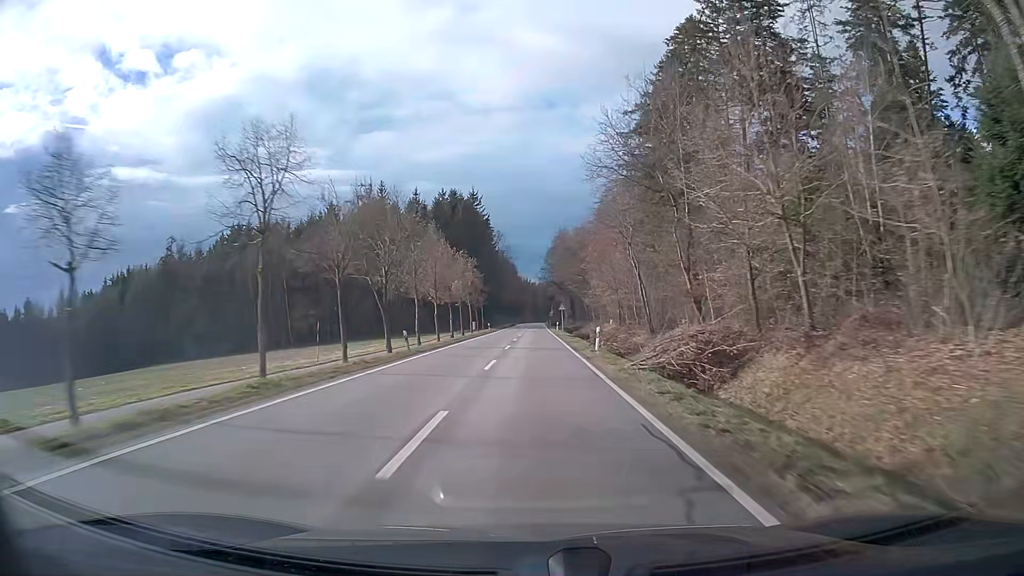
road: tertiary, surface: asphalt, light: Day
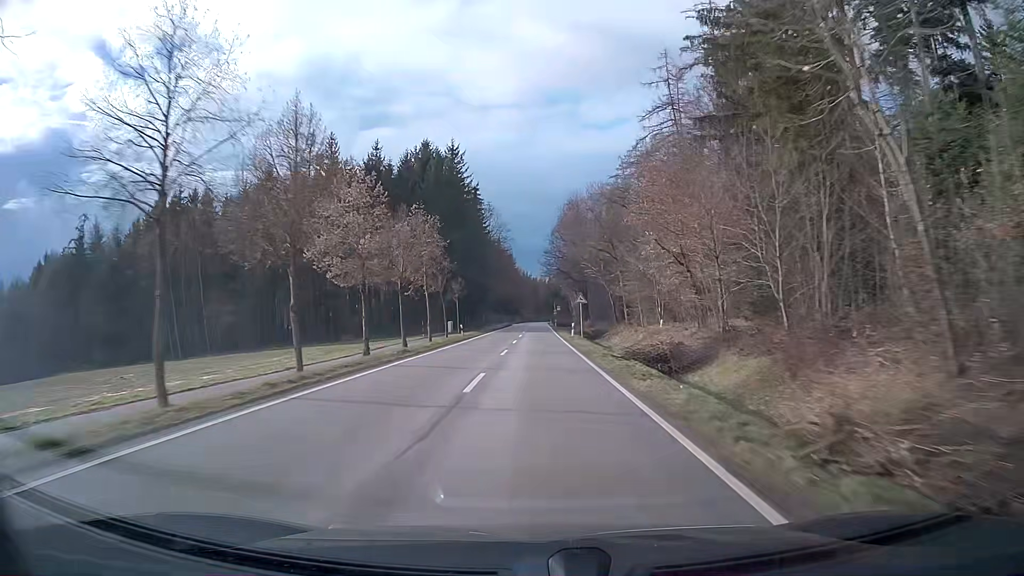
(0.0, +29.6) m; 0°
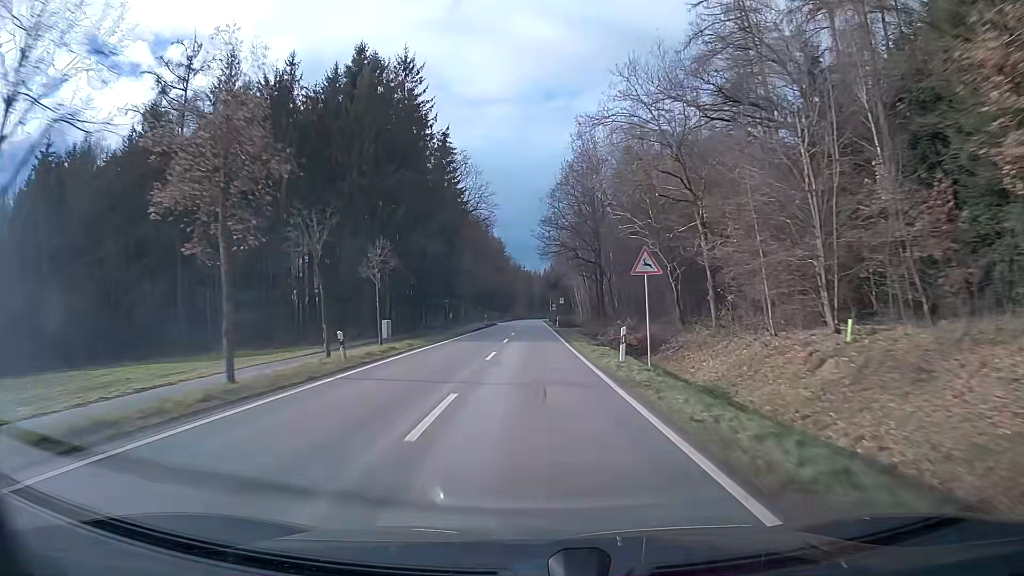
(+0.1, +28.8) m; 0°
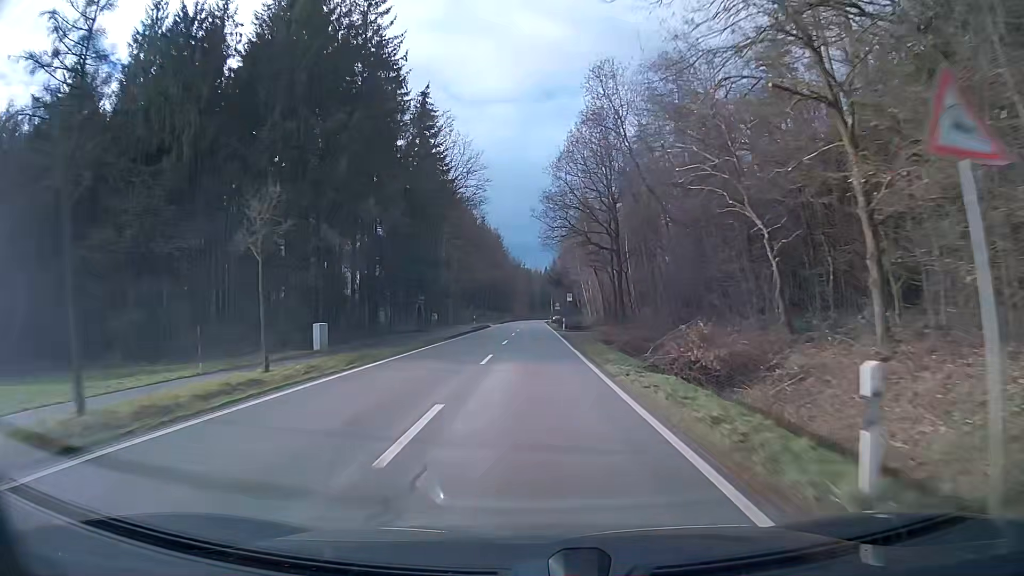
(0.0, +13.7) m; 0°
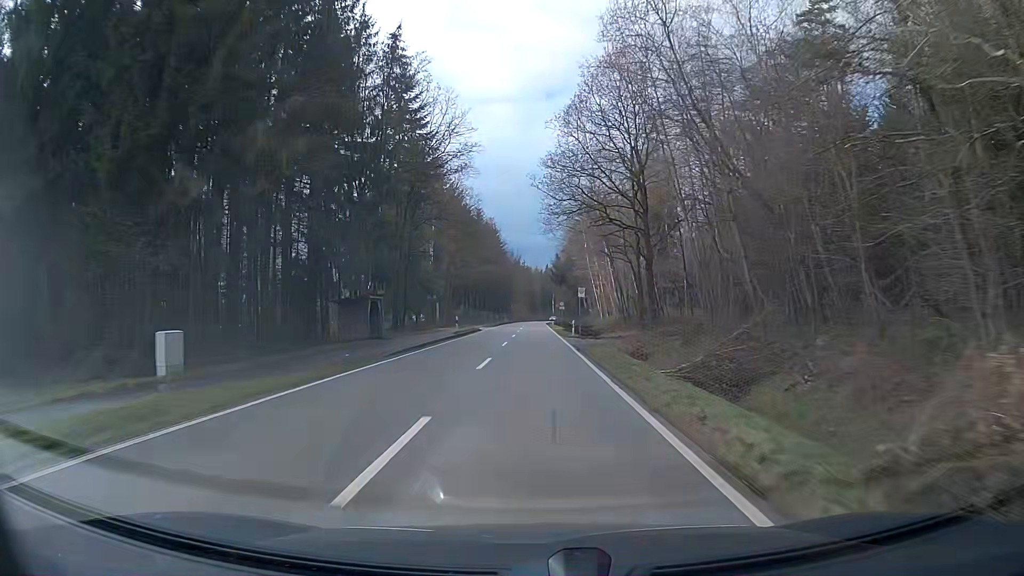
(0.0, +13.1) m; 0°
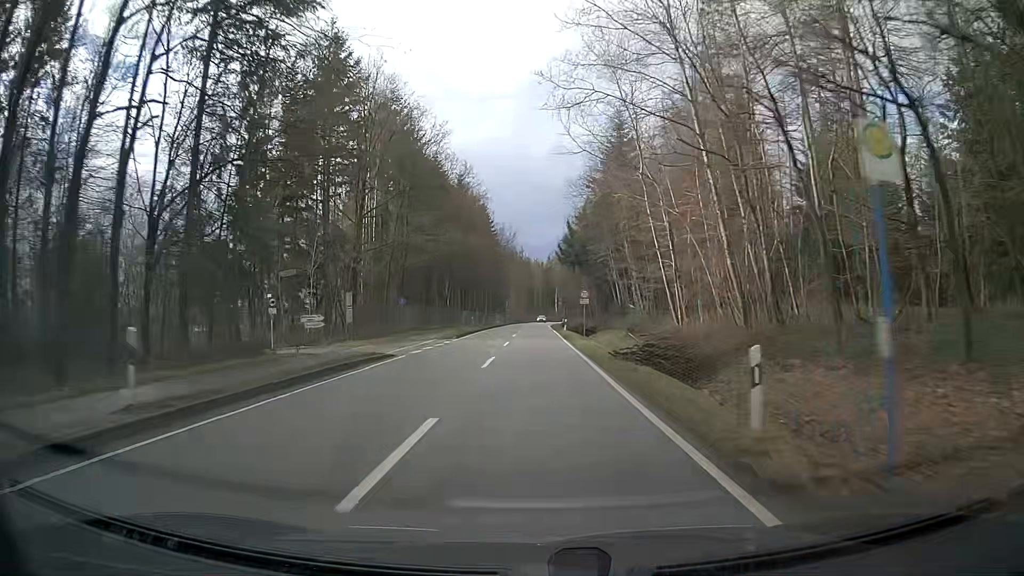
(-0.1, +35.6) m; -1°
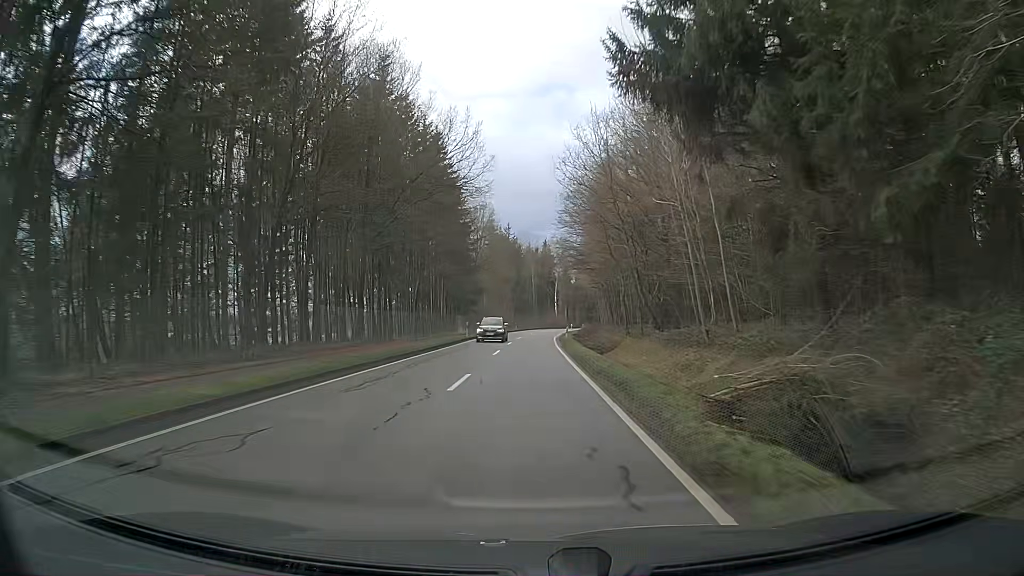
(+1.2, +54.2) m; +2°
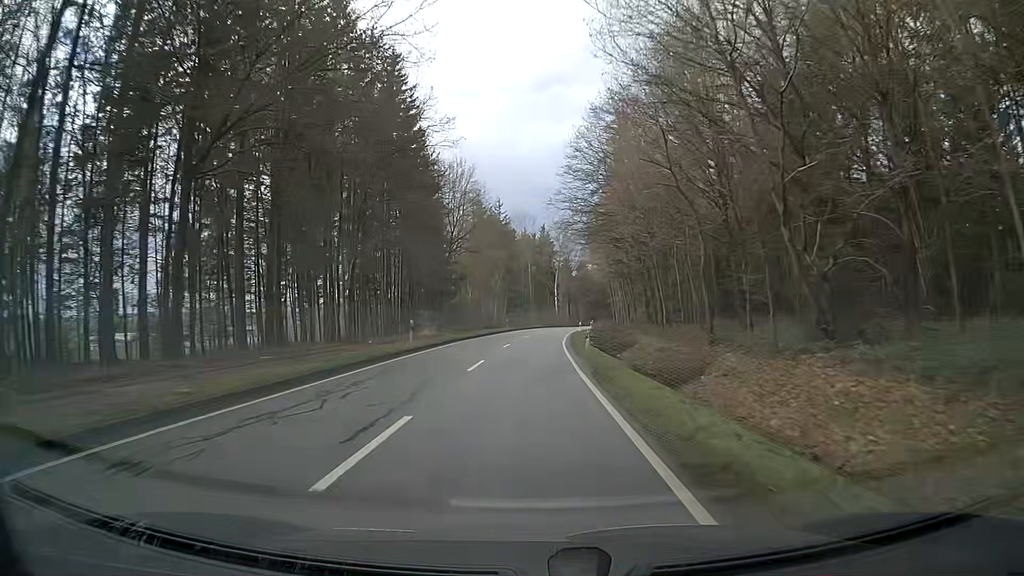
(0.0, +22.2) m; 0°
